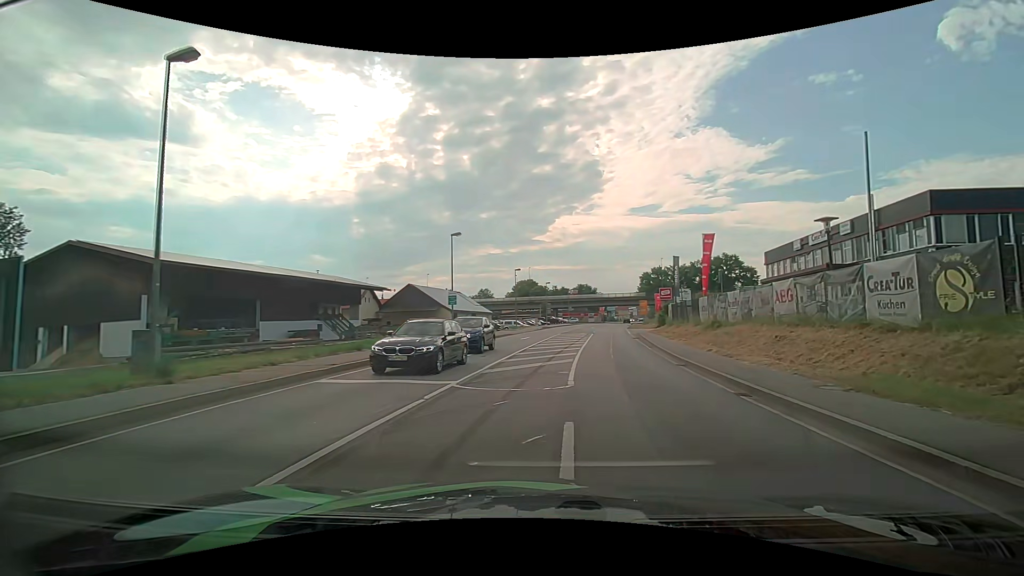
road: primary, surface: asphalt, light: Day
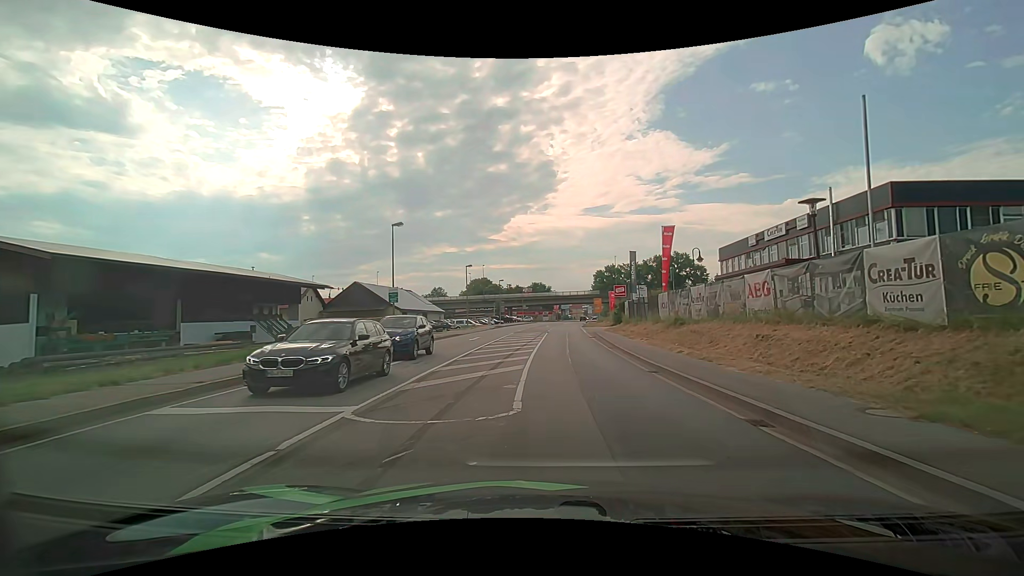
(+0.3, +3.3) m; +7°
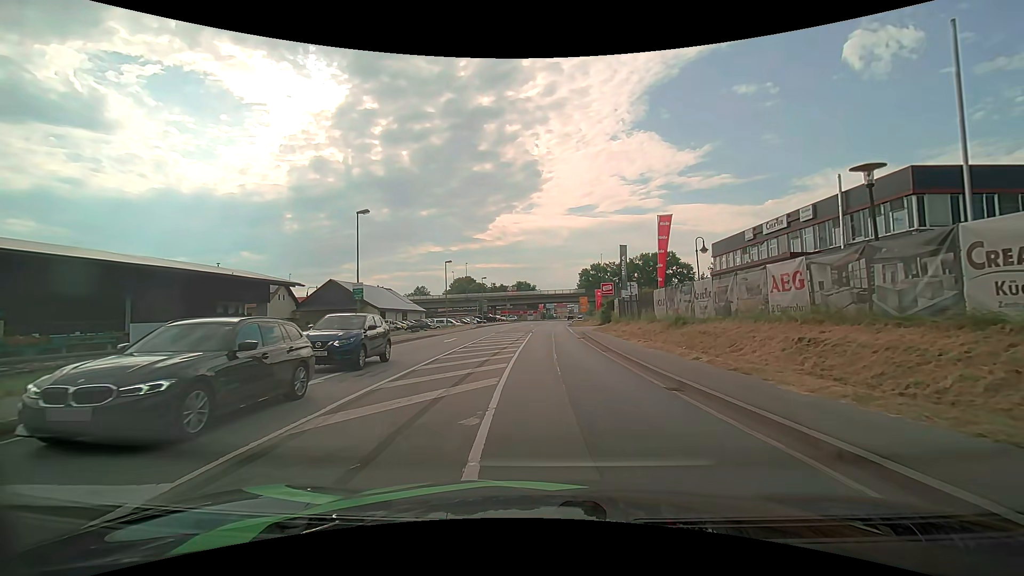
(+0.1, +3.8) m; +1°
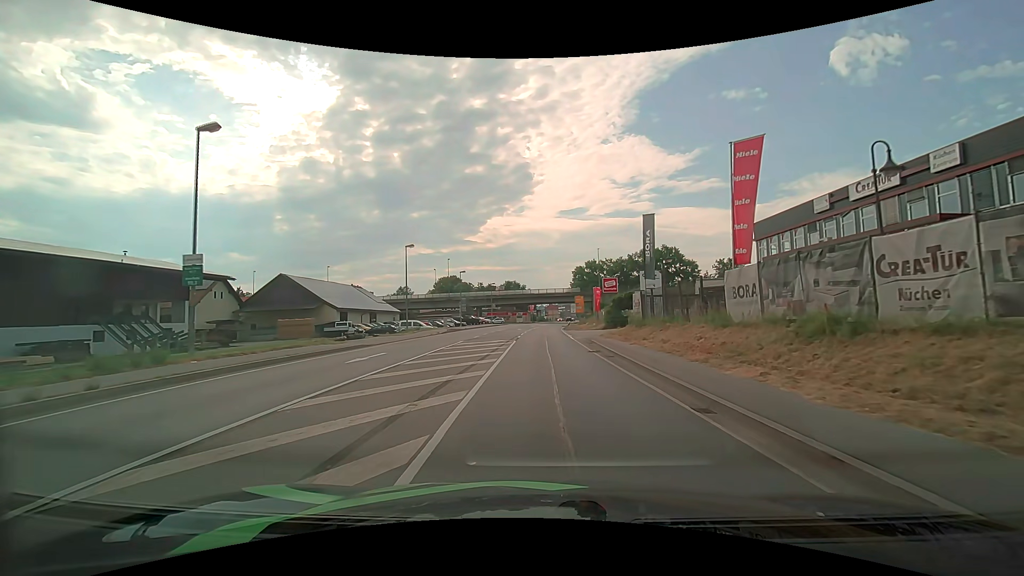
(+0.3, +14.3) m; +2°
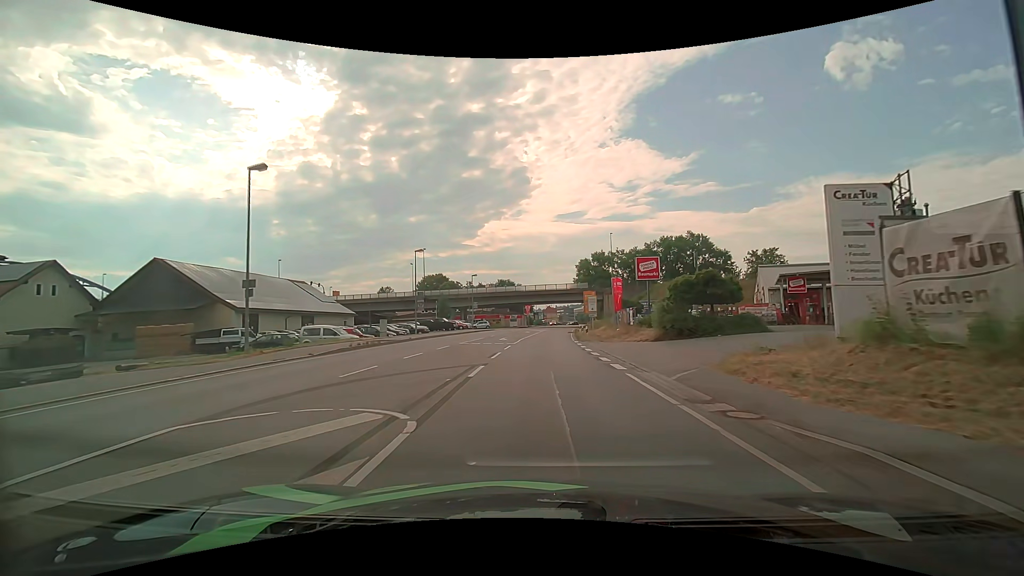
(0.0, +25.2) m; 0°
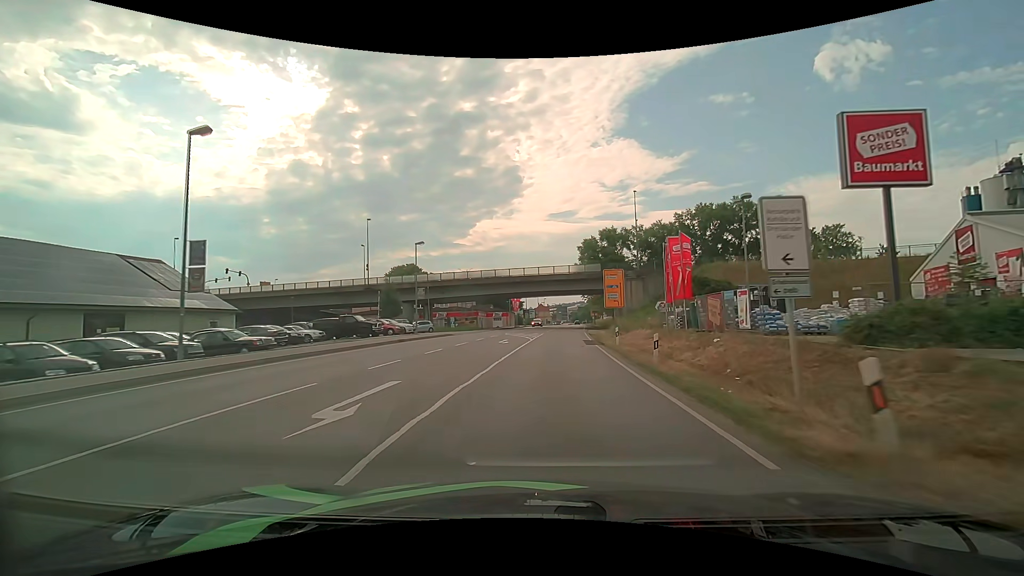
(+0.3, +30.2) m; +1°
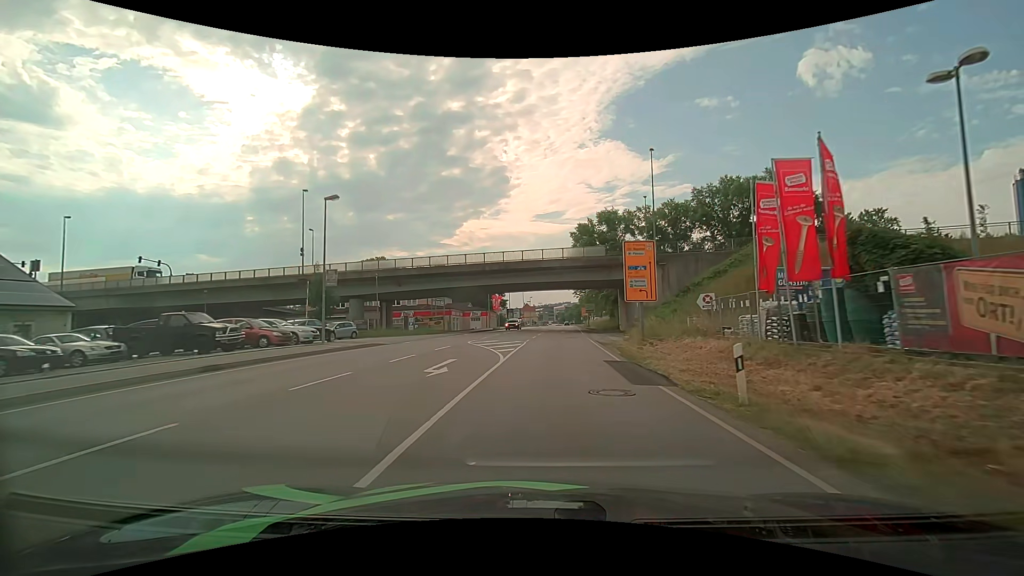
(+0.1, +16.3) m; +2°
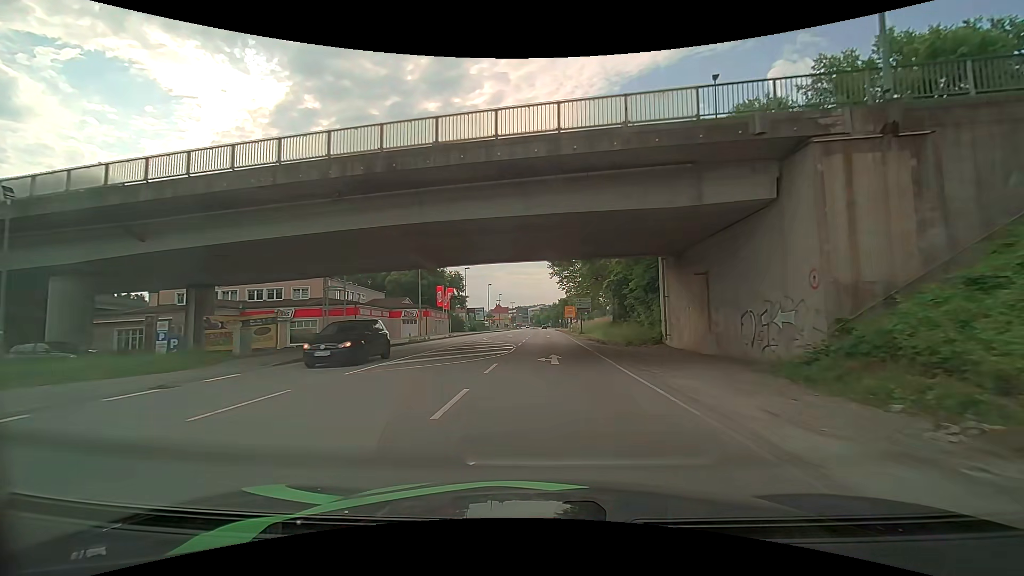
(+0.7, +33.9) m; +3°
(0, +10) (0, +20) (0, +30) (0, +40) (+1, +50) (+1, +60) (+1, +70) (+1, +80) (+1, +90) (+1, +100) m
